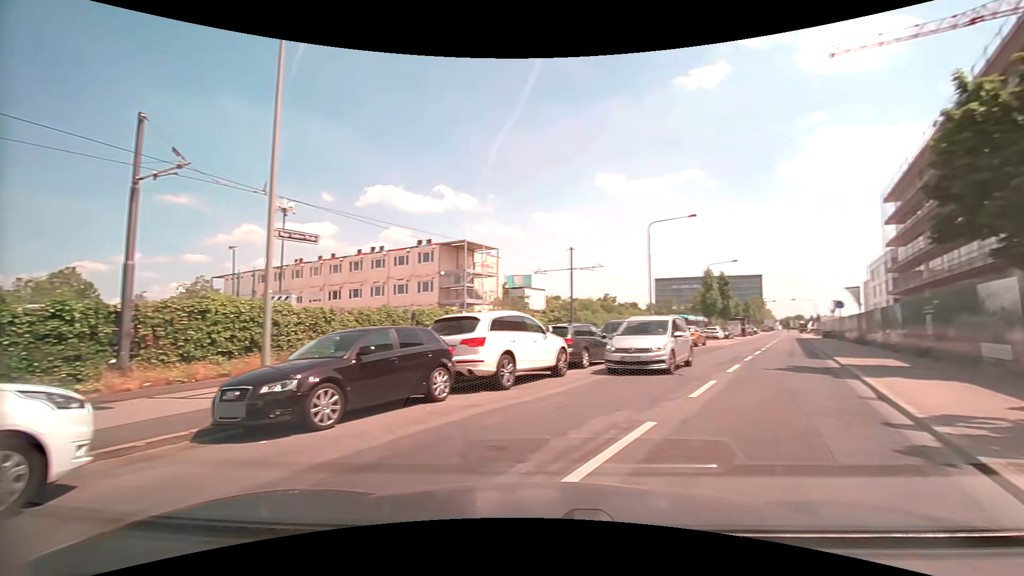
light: Day
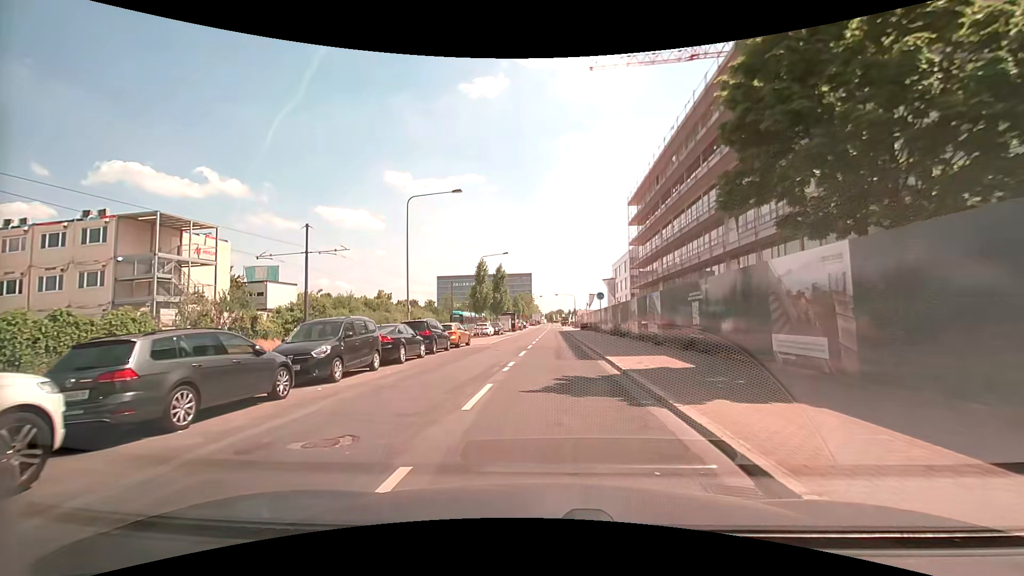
(+2.8, +8.1) m; +25°
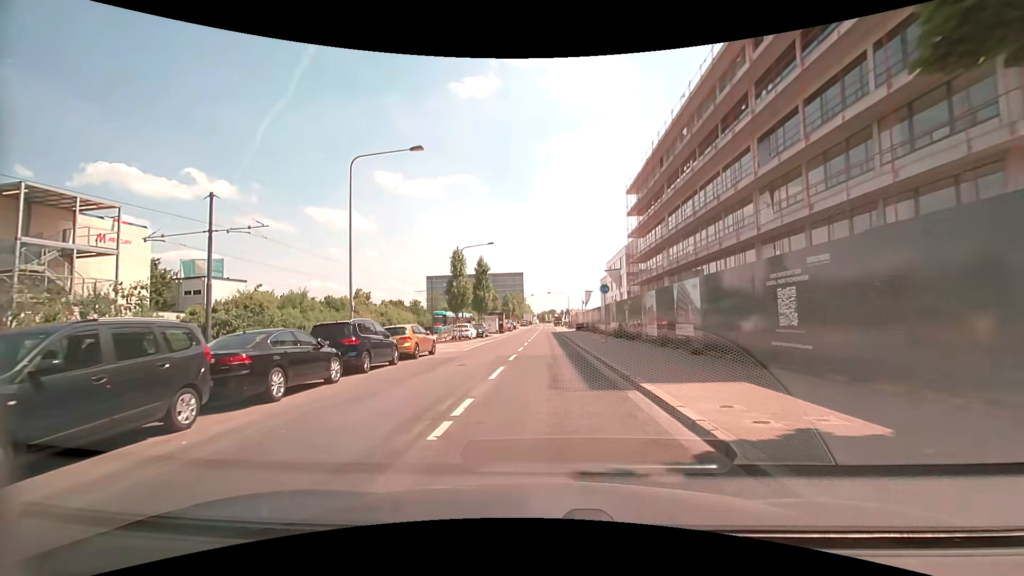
(0.0, +8.1) m; +1°
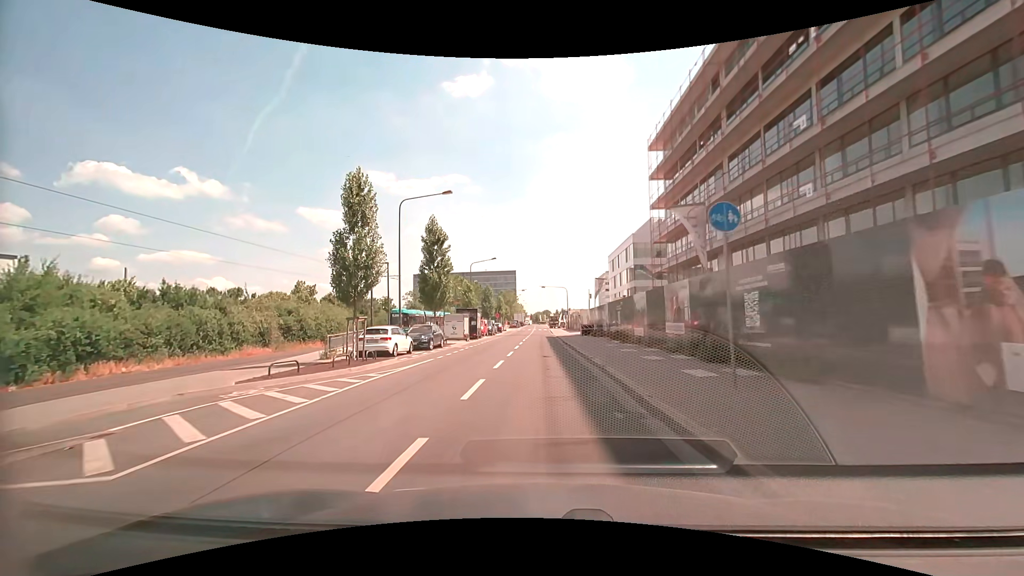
(-0.1, +21.5) m; 0°
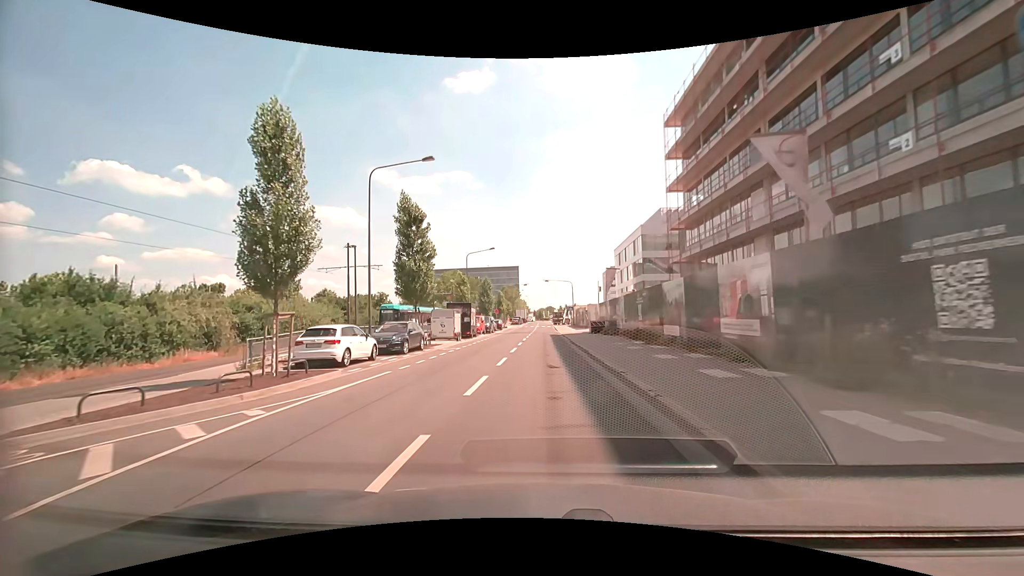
(0.0, +6.2) m; 0°
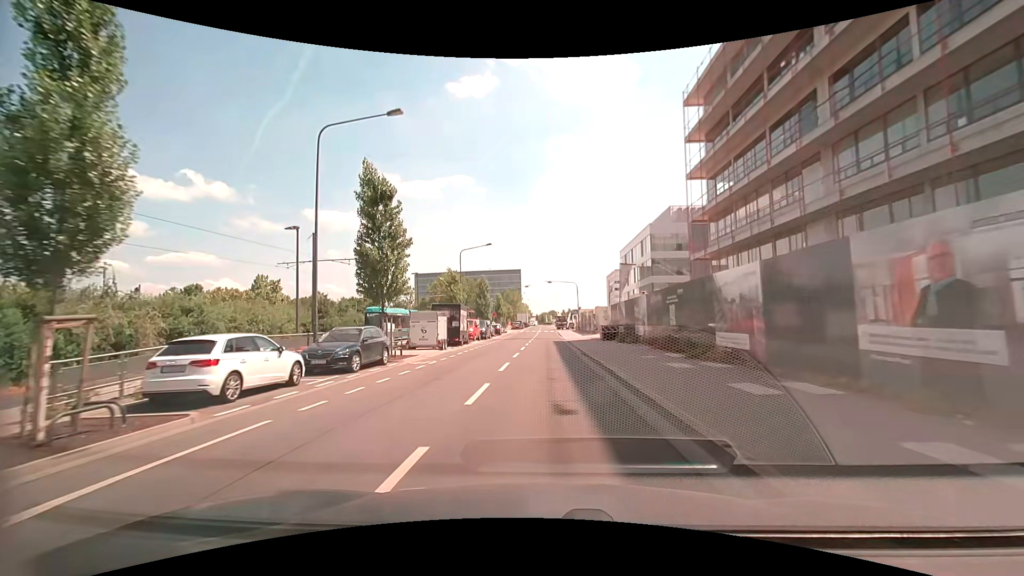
(0.0, +6.5) m; 0°
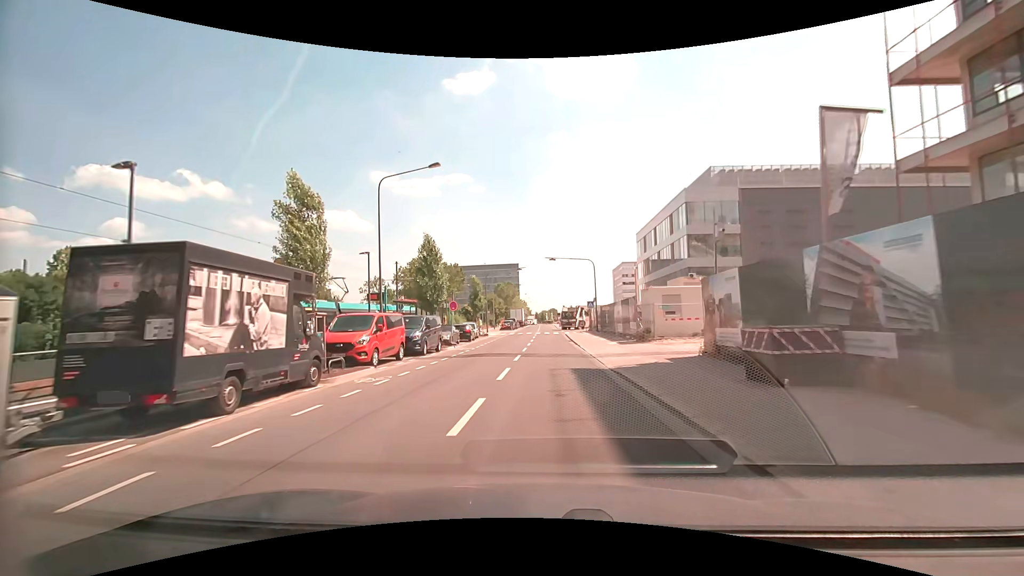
(-0.2, +26.6) m; 0°
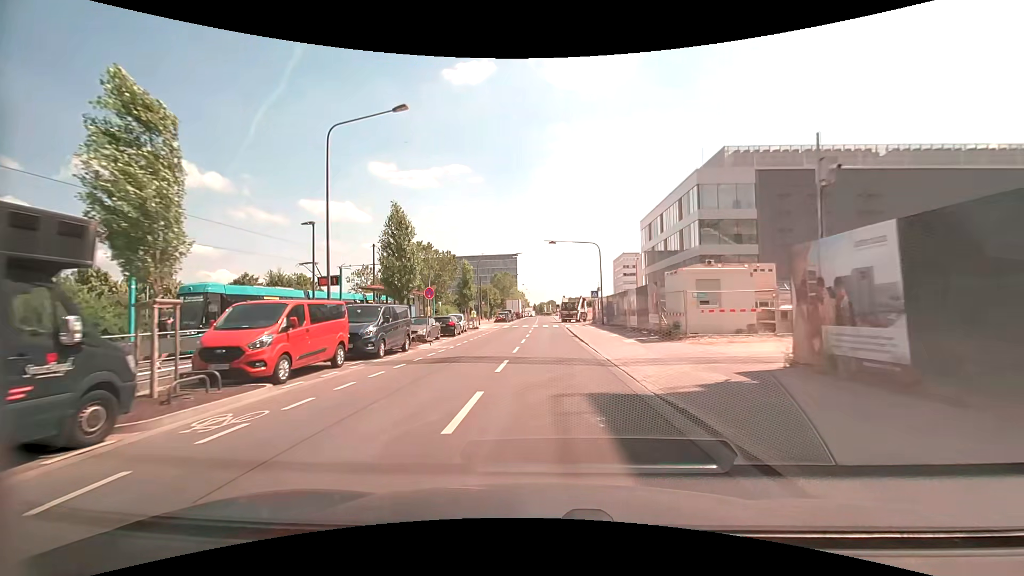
(0.0, +6.3) m; -1°
(0, +10) (0, +20) (0, +30) (0, +40) (0, +50) (0, +60) (0, +70) (0, +80) (+1, +90) (+1, +100) m
